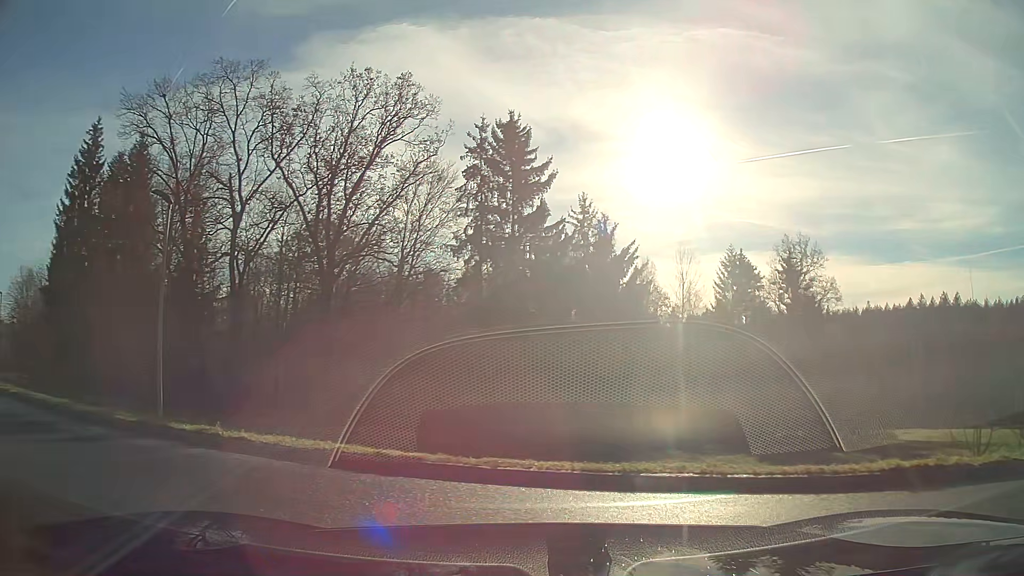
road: residential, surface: asphalt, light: Day
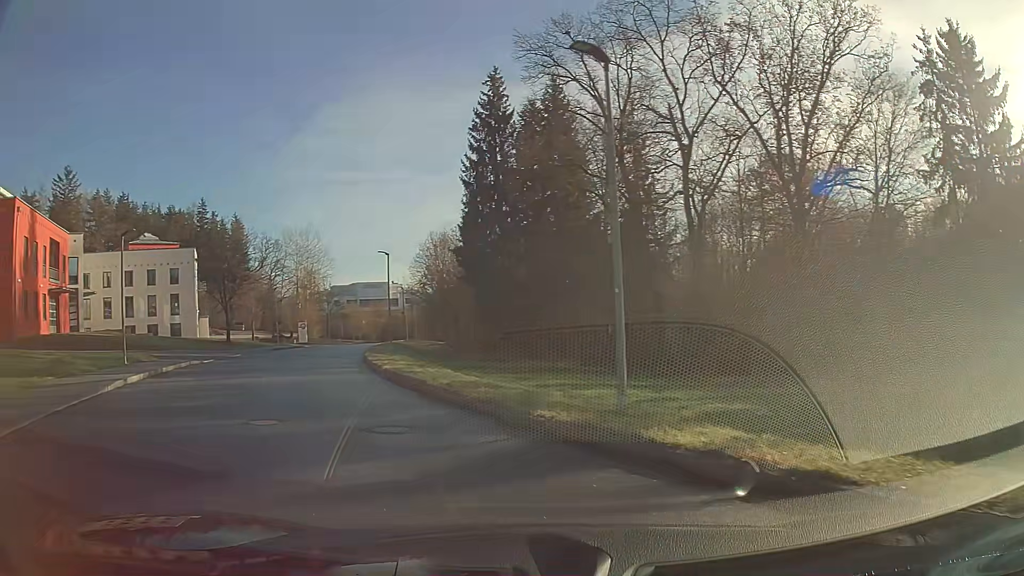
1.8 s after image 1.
(-2.6, +6.3) m; -36°
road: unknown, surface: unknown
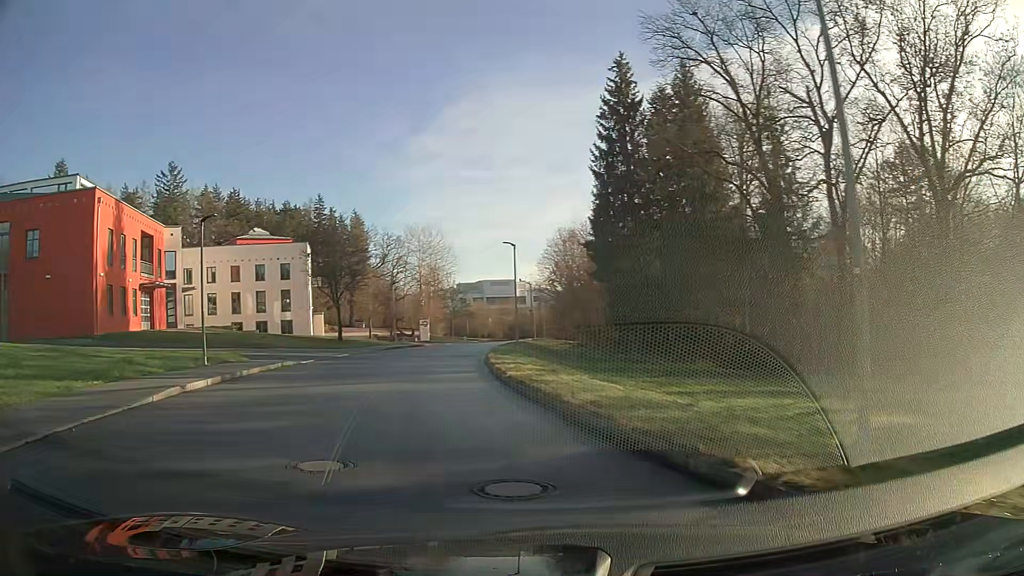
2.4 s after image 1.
(-0.3, +3.5) m; -8°
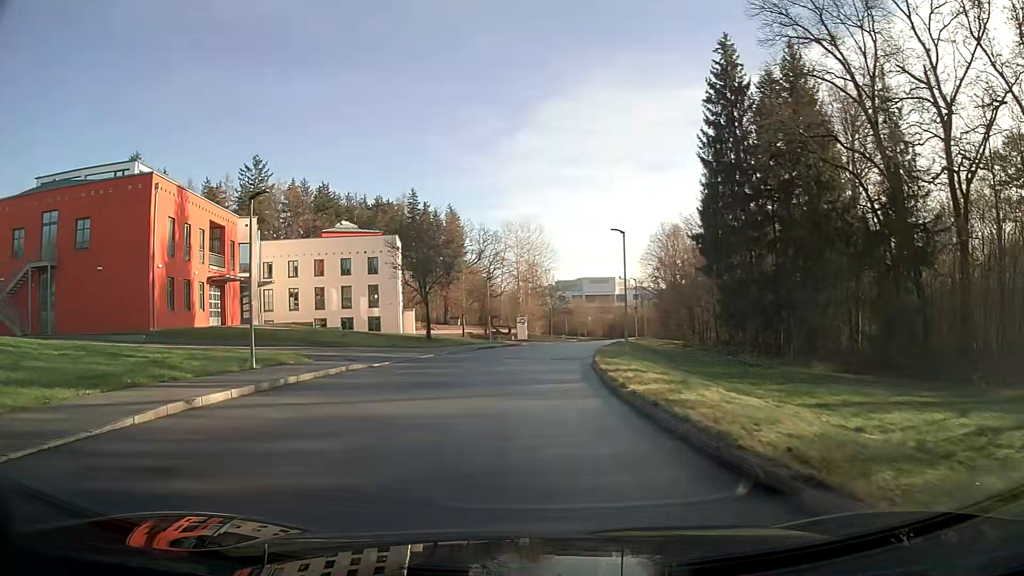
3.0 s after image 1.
(-0.2, +4.1) m; -7°
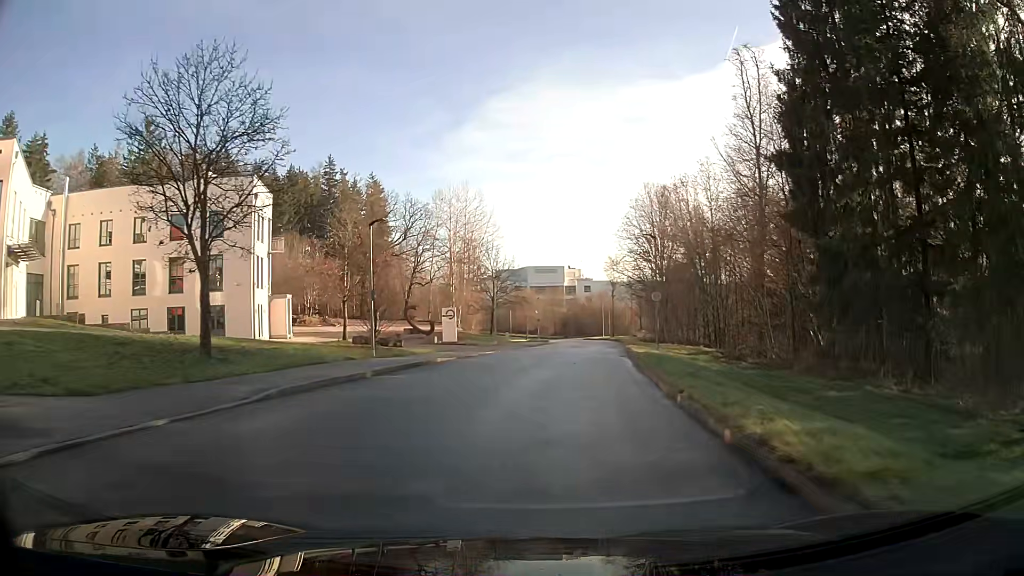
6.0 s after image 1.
(+1.2, +26.6) m; +7°
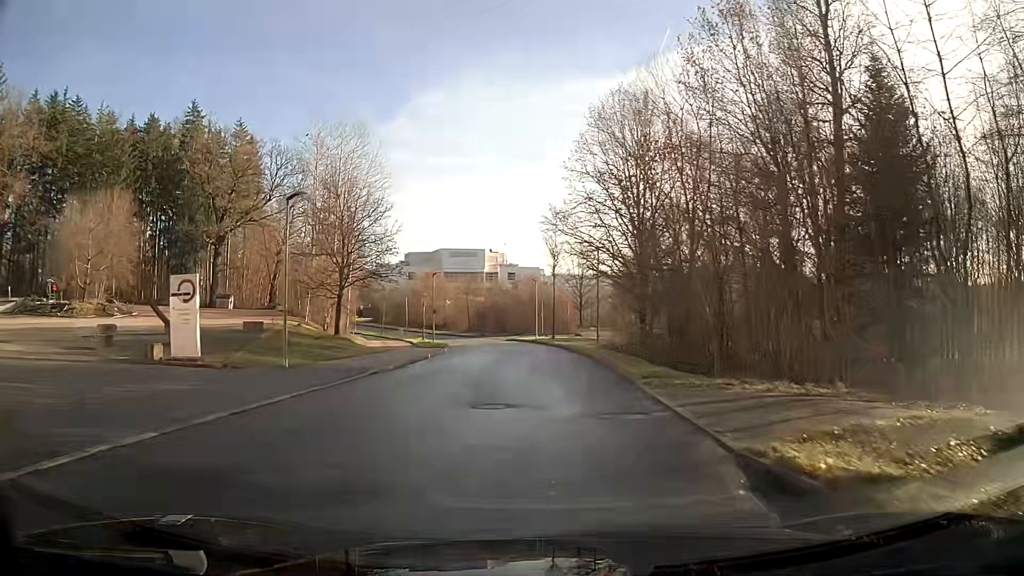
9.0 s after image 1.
(+1.8, +29.8) m; +6°
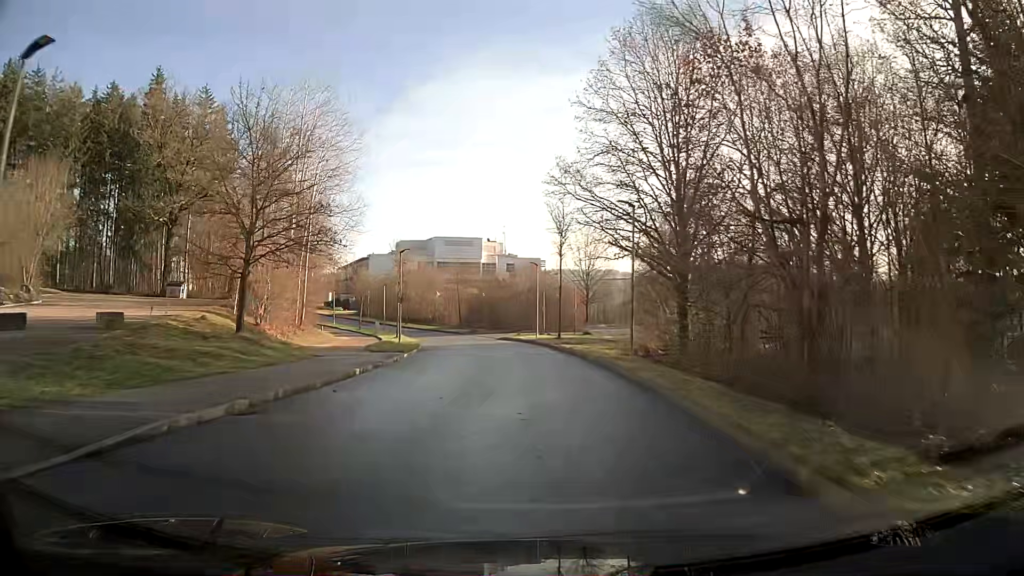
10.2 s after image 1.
(0.0, +12.1) m; 0°
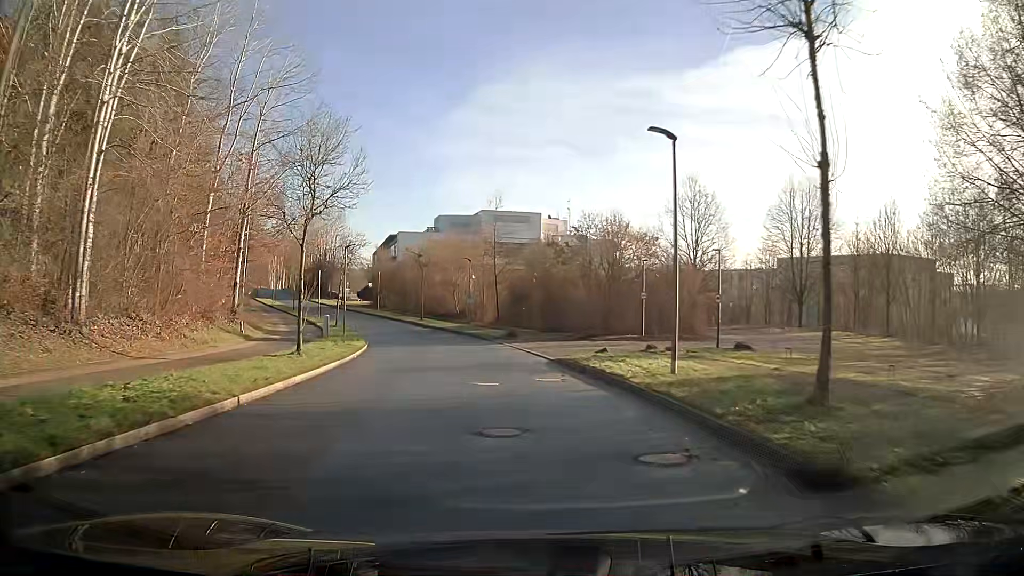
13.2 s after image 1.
(-1.5, +31.6) m; -6°
